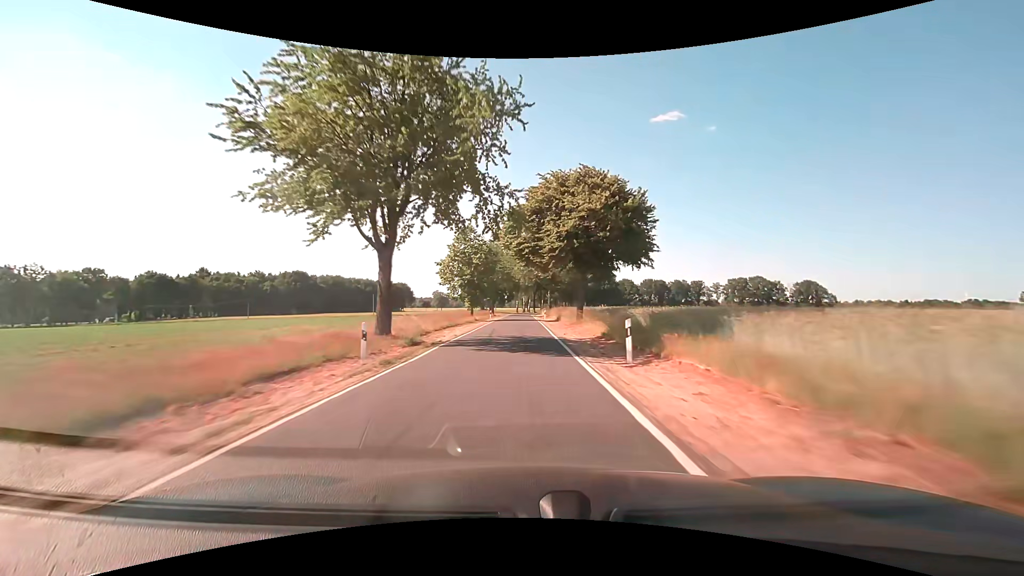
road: tertiary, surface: asphalt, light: Day
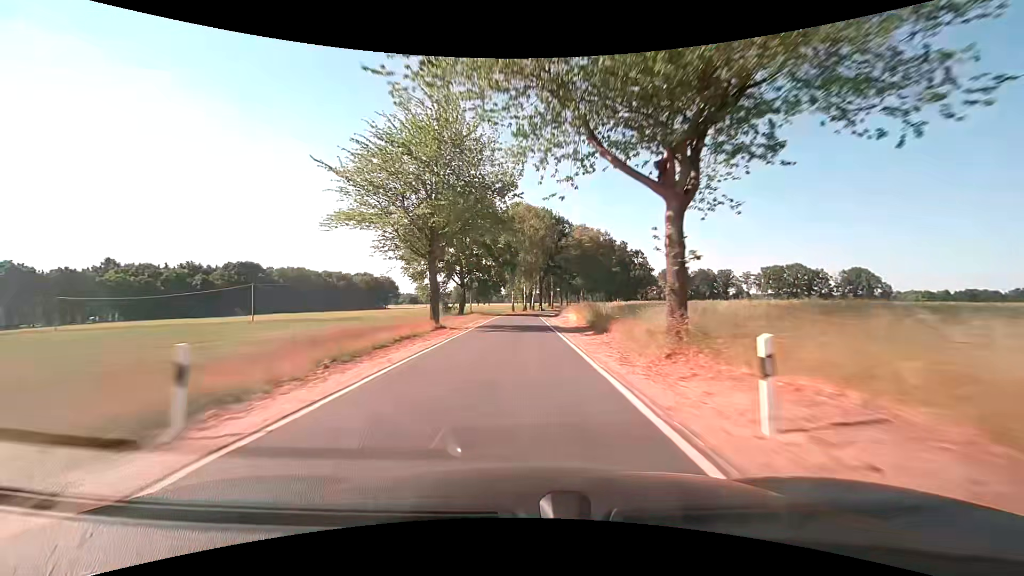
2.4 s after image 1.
(-0.2, +54.8) m; 0°
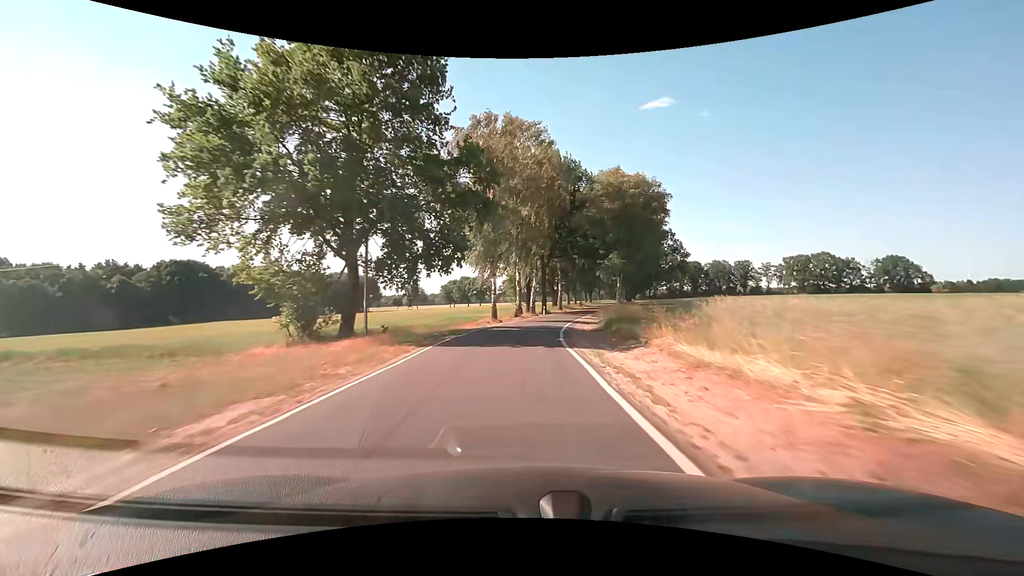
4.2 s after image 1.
(0.0, +37.5) m; +1°
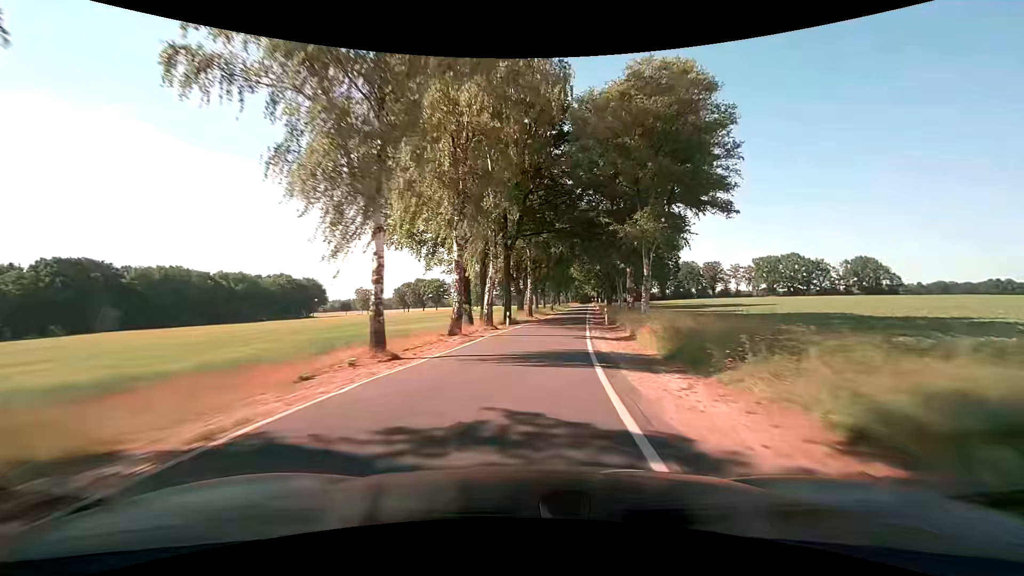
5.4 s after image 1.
(+0.4, +23.0) m; +3°
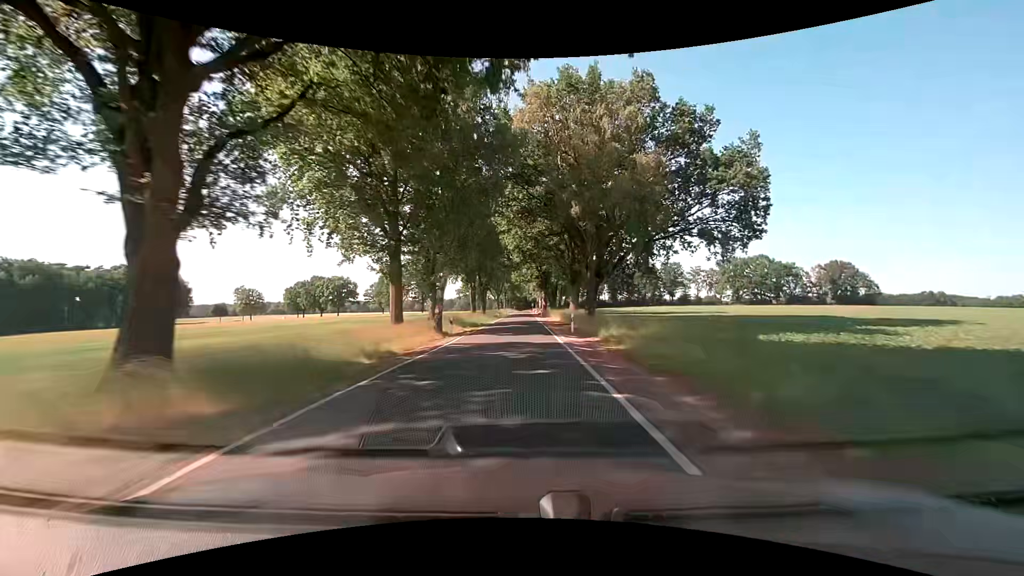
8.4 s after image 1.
(+6.5, +58.4) m; +8°
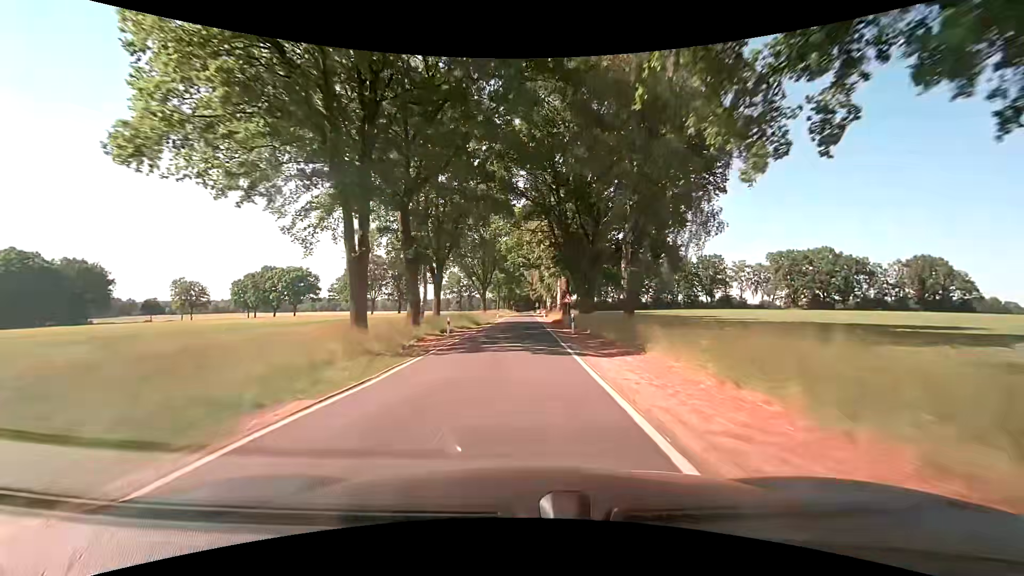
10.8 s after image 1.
(+0.2, +51.7) m; 0°
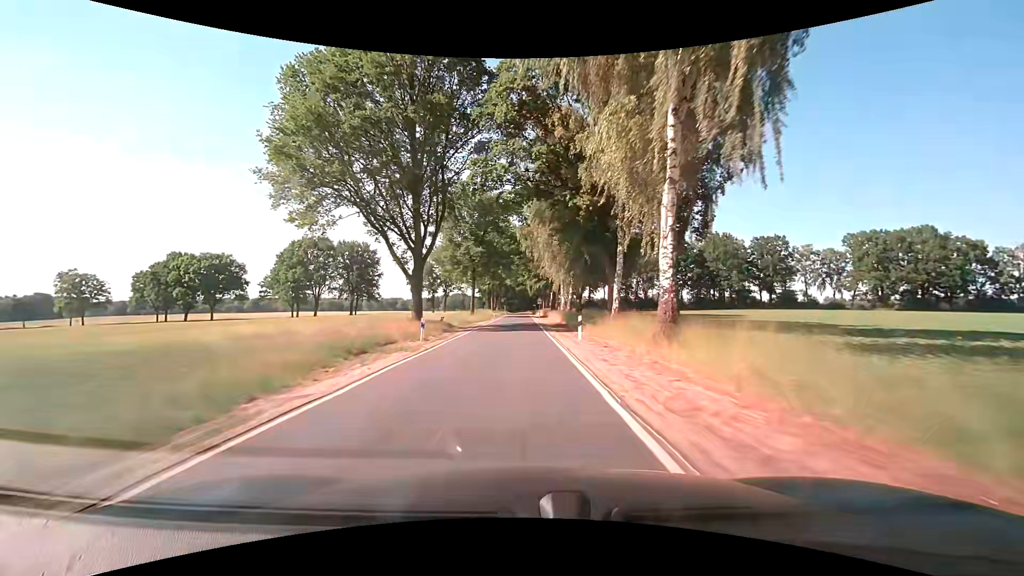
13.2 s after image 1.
(-0.2, +53.1) m; 0°
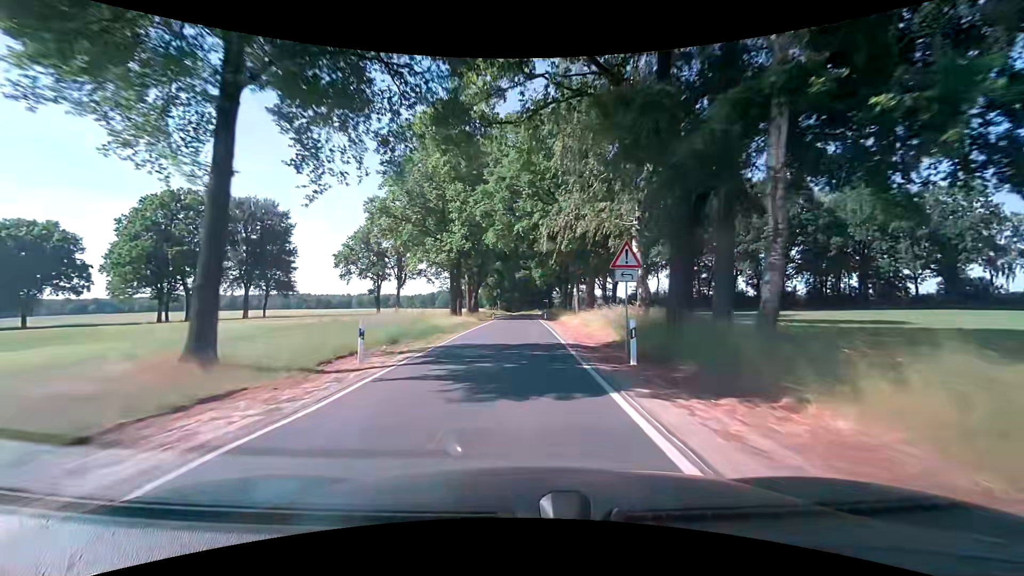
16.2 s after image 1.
(-0.2, +61.3) m; 0°
